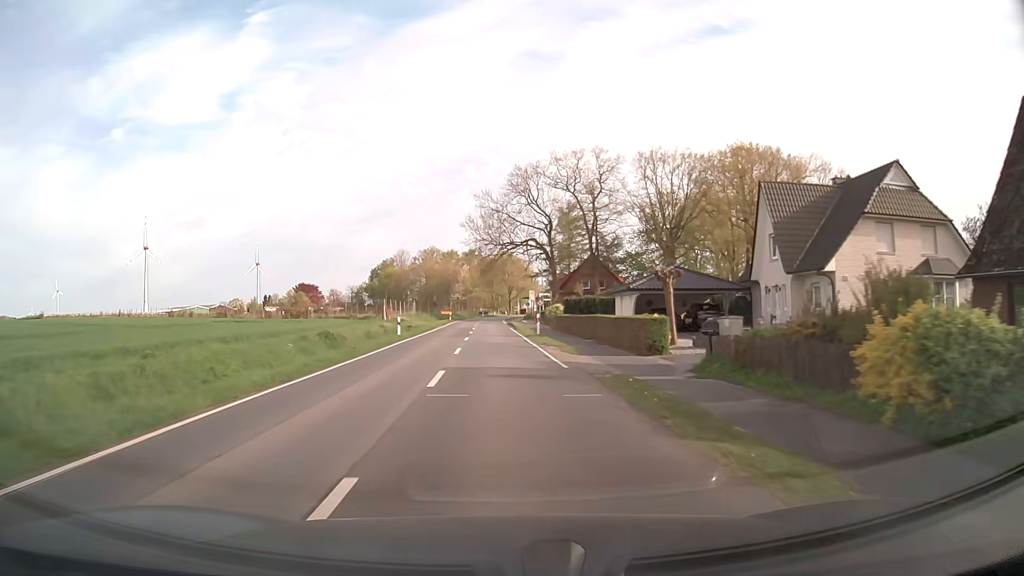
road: secondary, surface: asphalt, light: Day
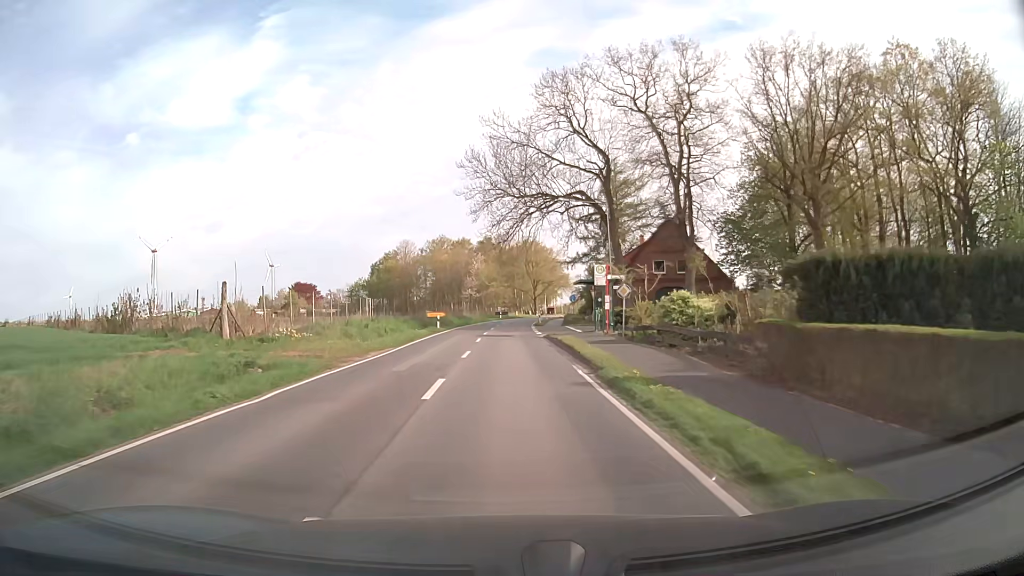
(-0.5, +38.4) m; -2°
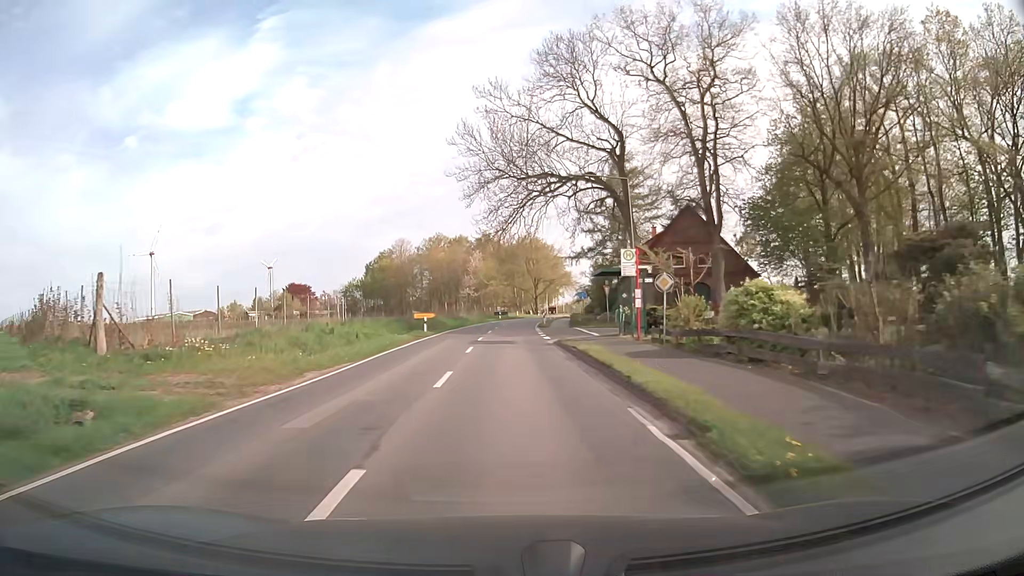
(0.0, +7.7) m; 0°
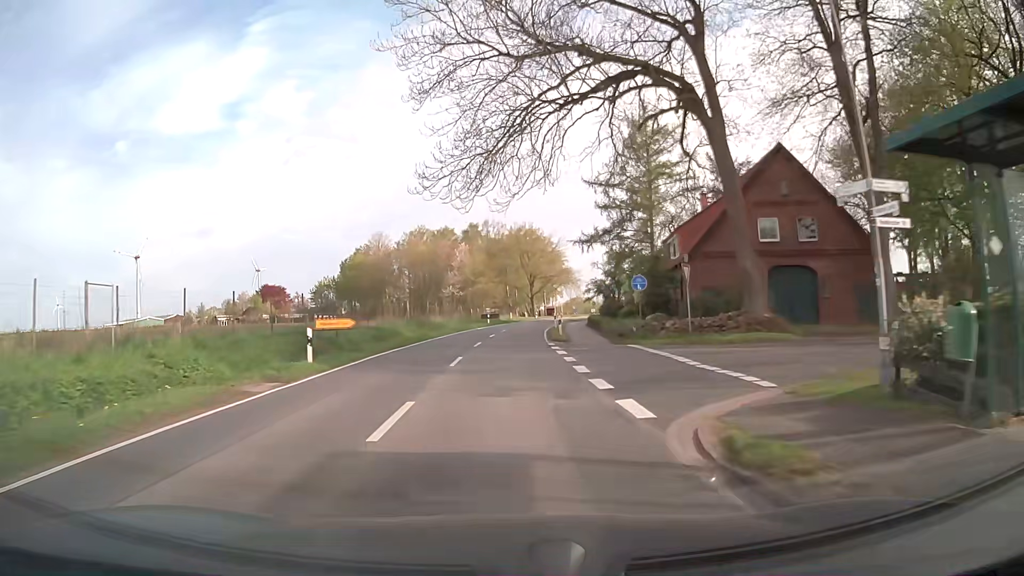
(+0.1, +23.0) m; +1°
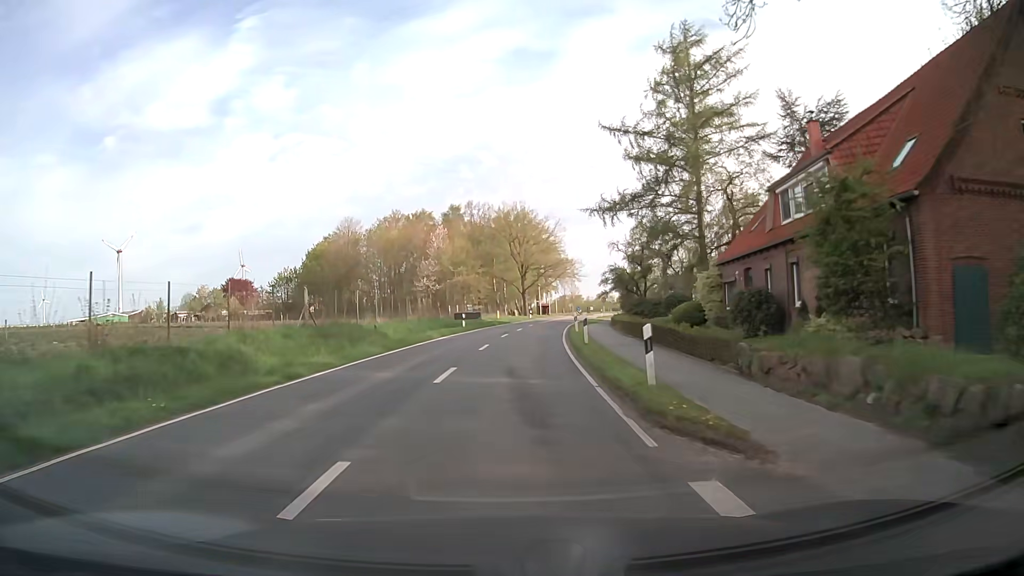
(+0.2, +22.9) m; +1°
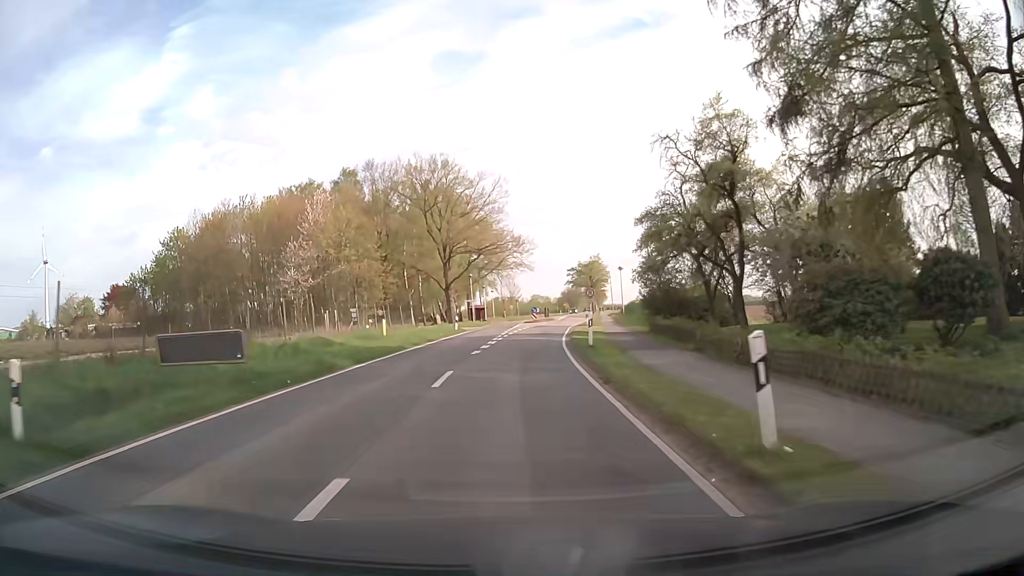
(+1.7, +38.1) m; +6°
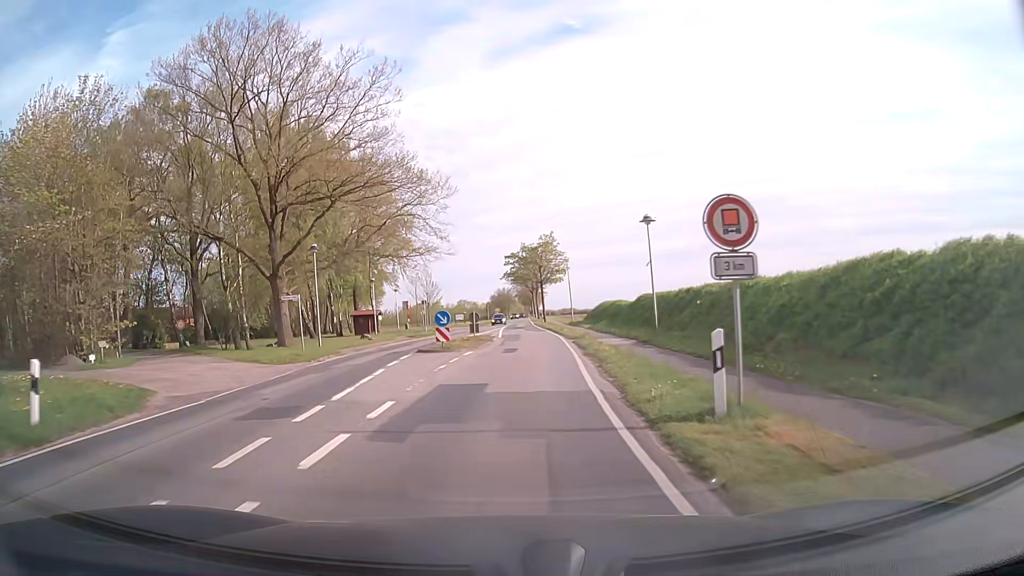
(+1.9, +38.3) m; +6°
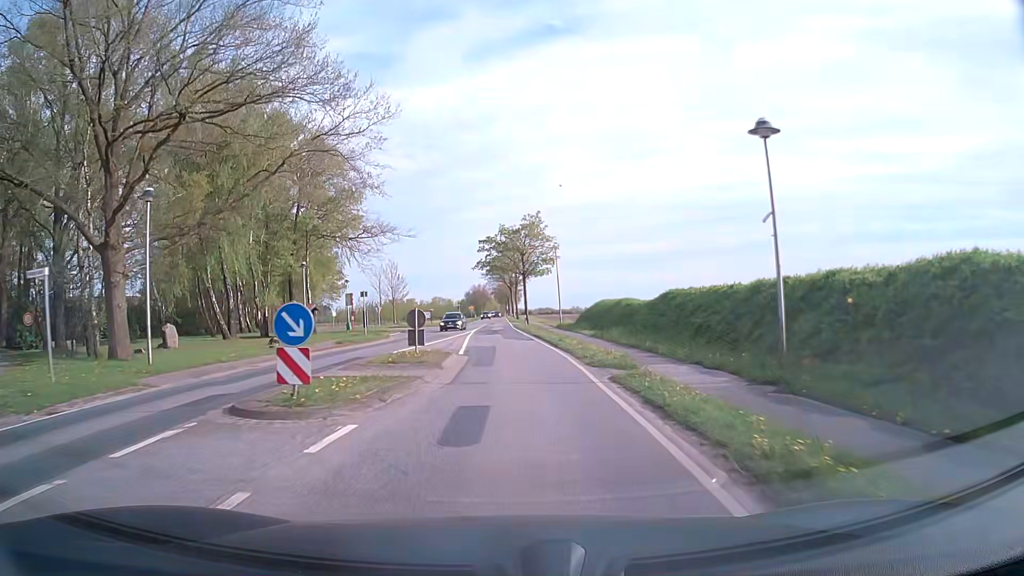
(+0.2, +15.3) m; +2°
(0, +10) (0, +20) (0, +30) (0, +40) (0, +50) (-1, +60) (-1, +70) (-1, +80) (-1, +90) (-2, +100) m
